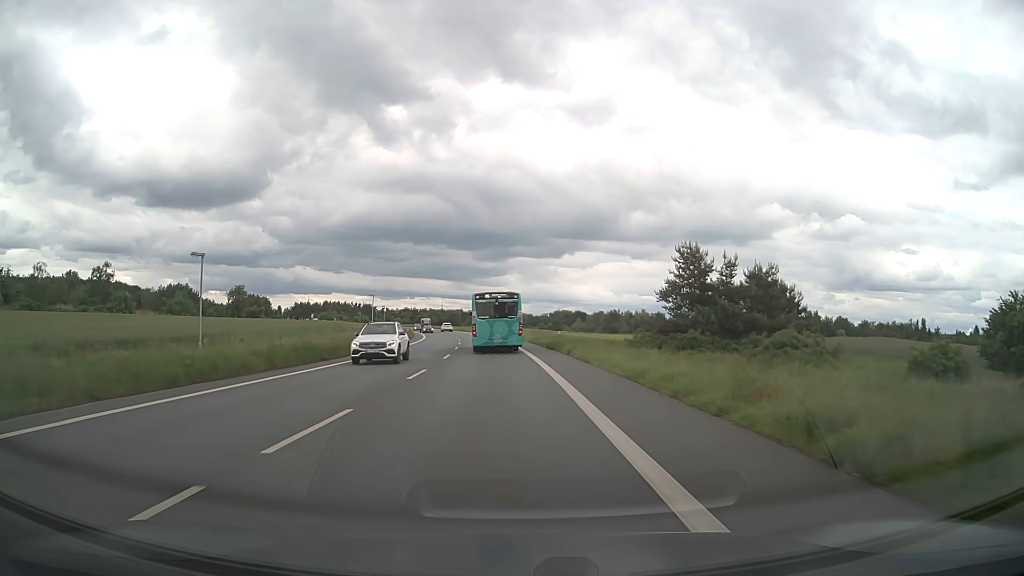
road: primary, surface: asphalt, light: Day
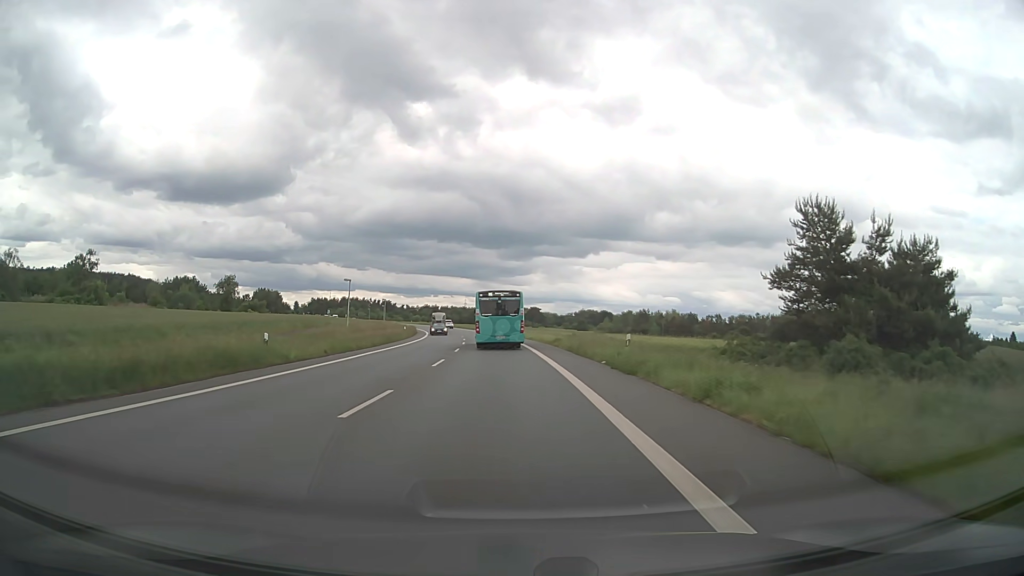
(-0.3, +20.6) m; -2°
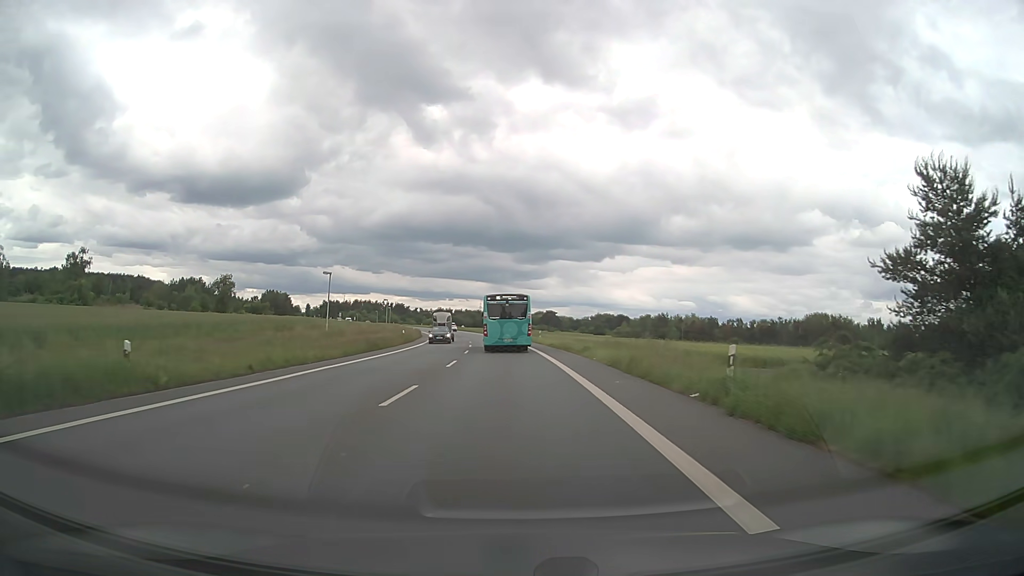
(-0.1, +10.5) m; -1°
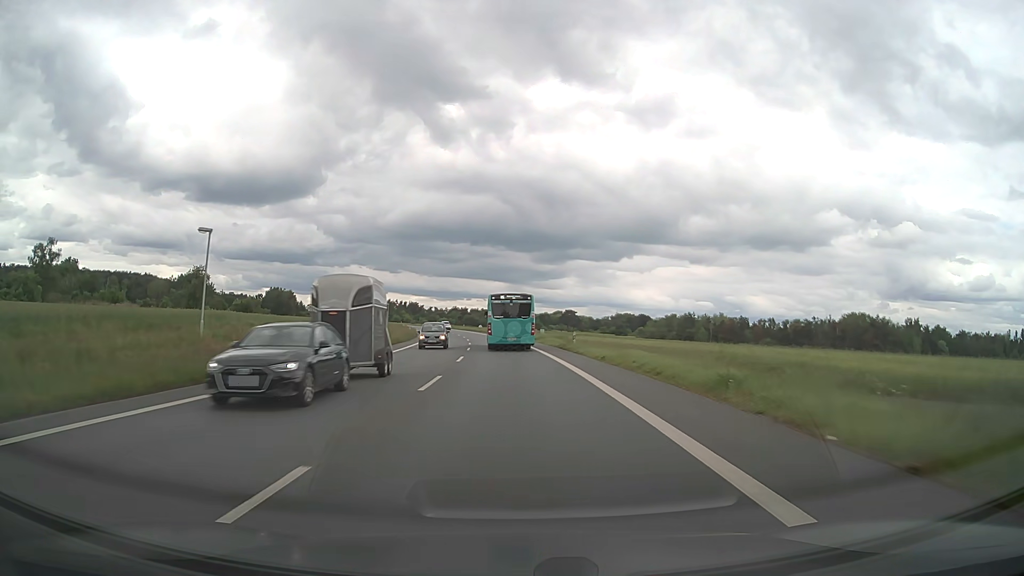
(-0.3, +21.3) m; -2°
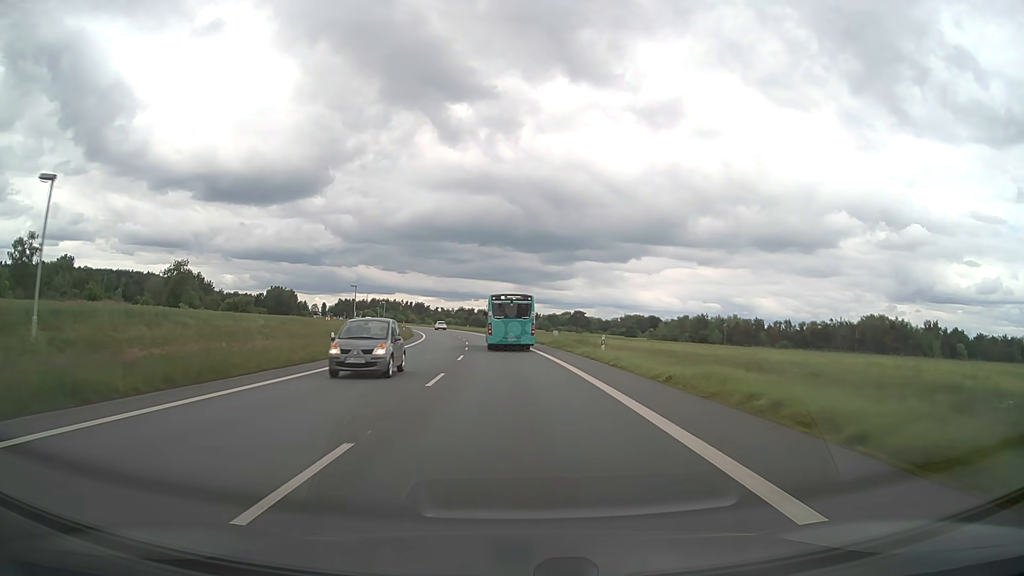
(-0.1, +10.8) m; -1°
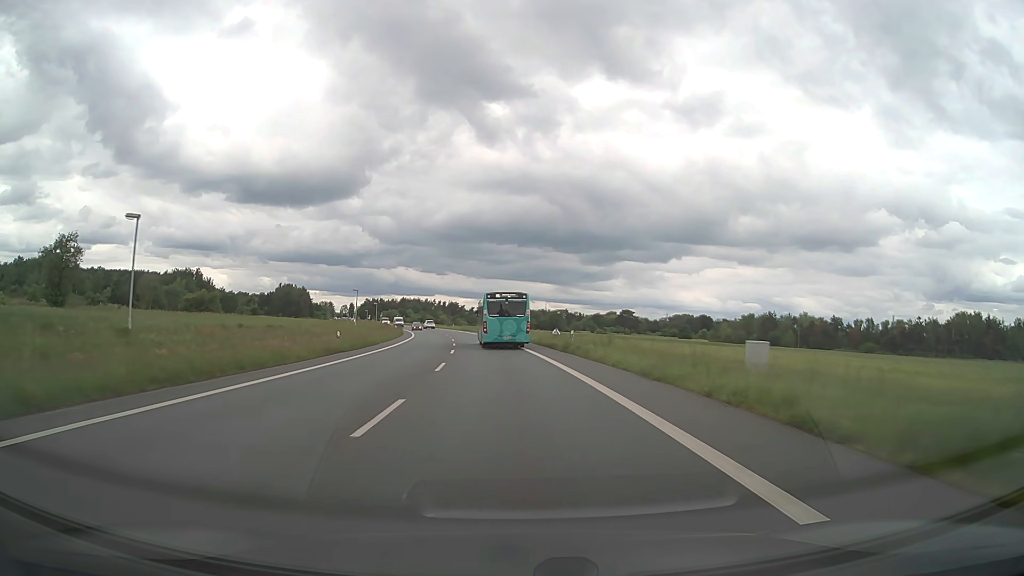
(-1.2, +43.8) m; -3°
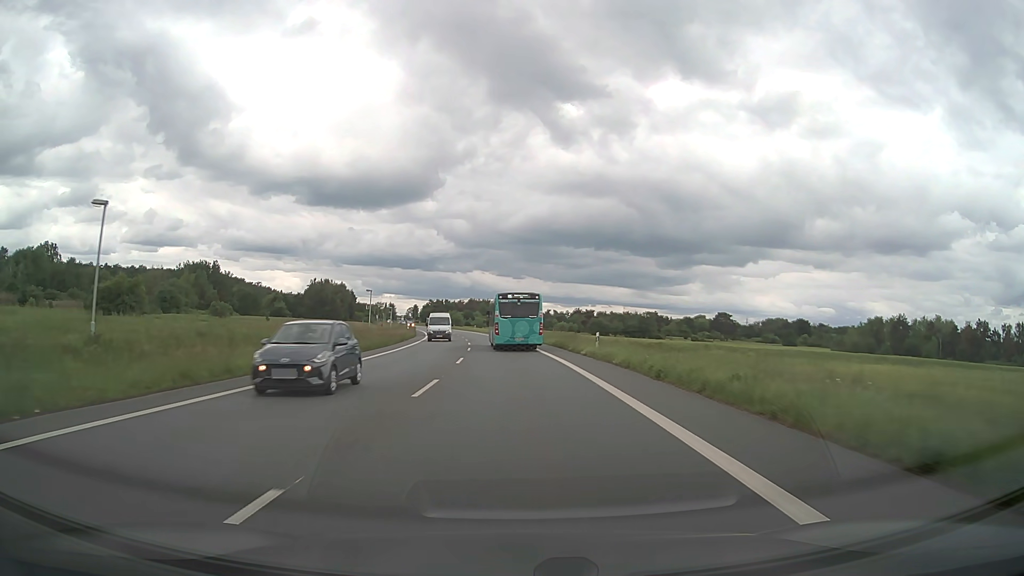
(-3.0, +55.3) m; -6°
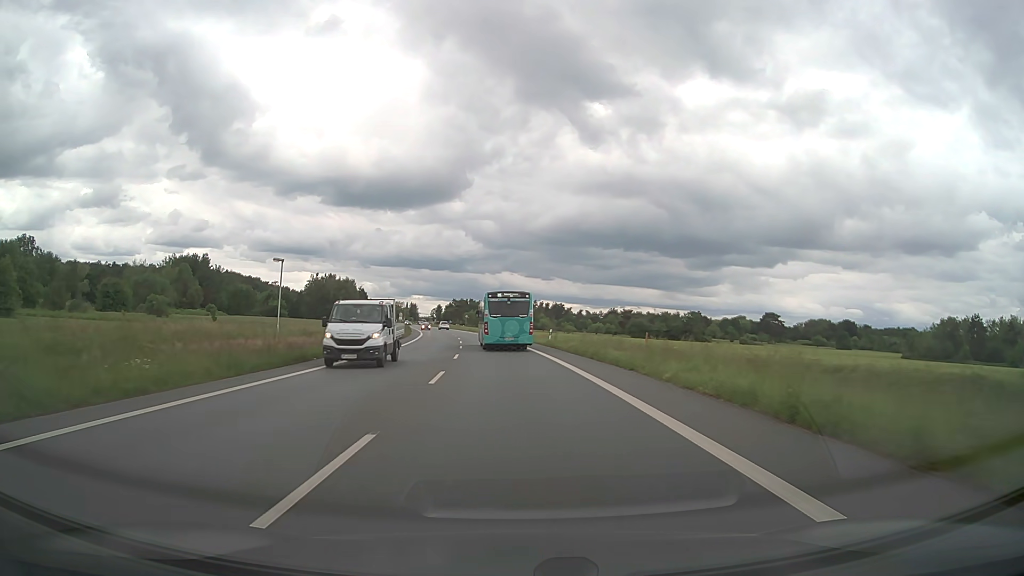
(-0.7, +33.1) m; -2°
(0, +10) (0, +20) (-1, +30) (-1, +40) (-2, +50) (-3, +60) (-4, +70) (-5, +80) (-6, +90) (-8, +100) m
